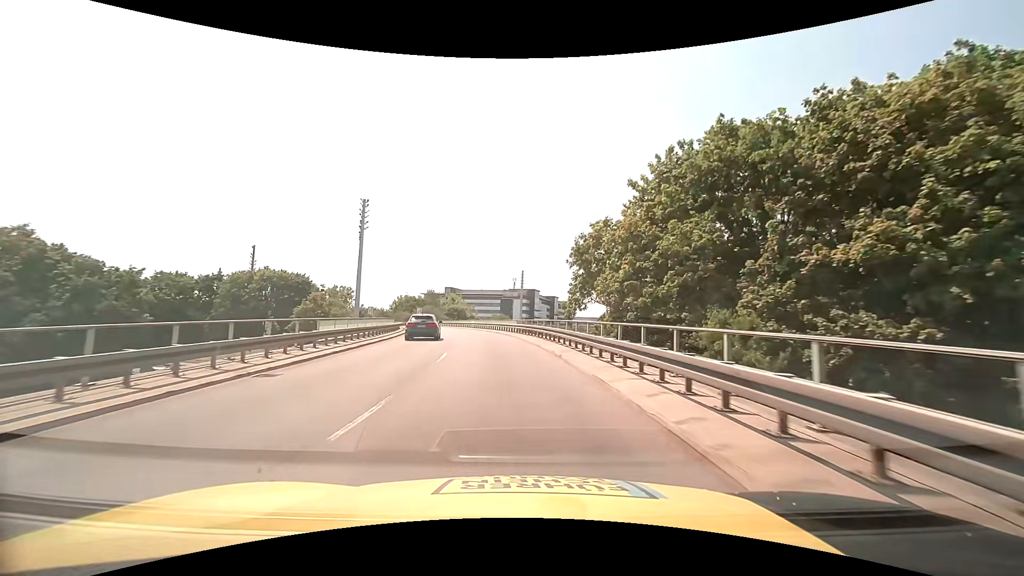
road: trunk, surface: asphalt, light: Day
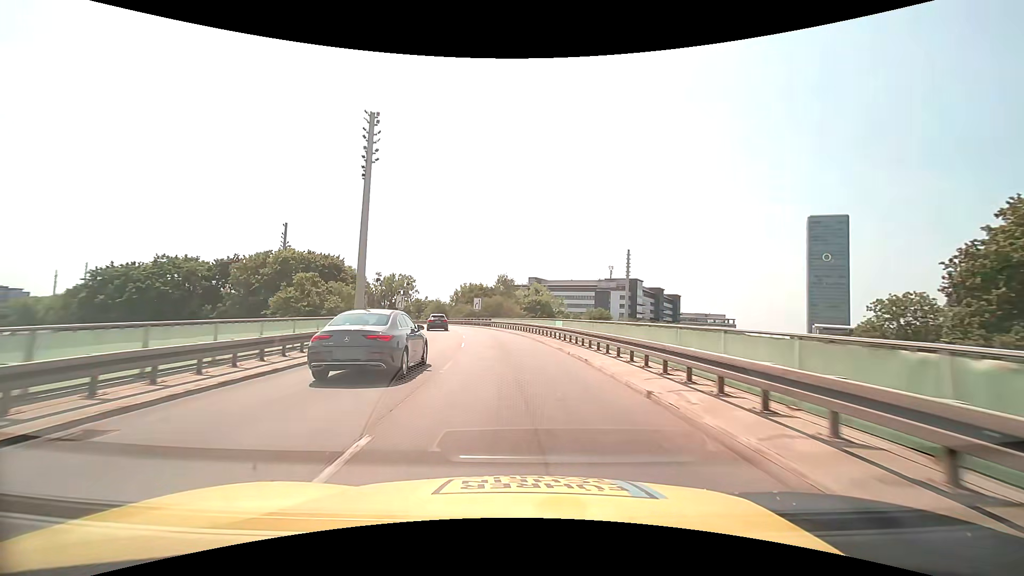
(-3.5, +39.7) m; -10°
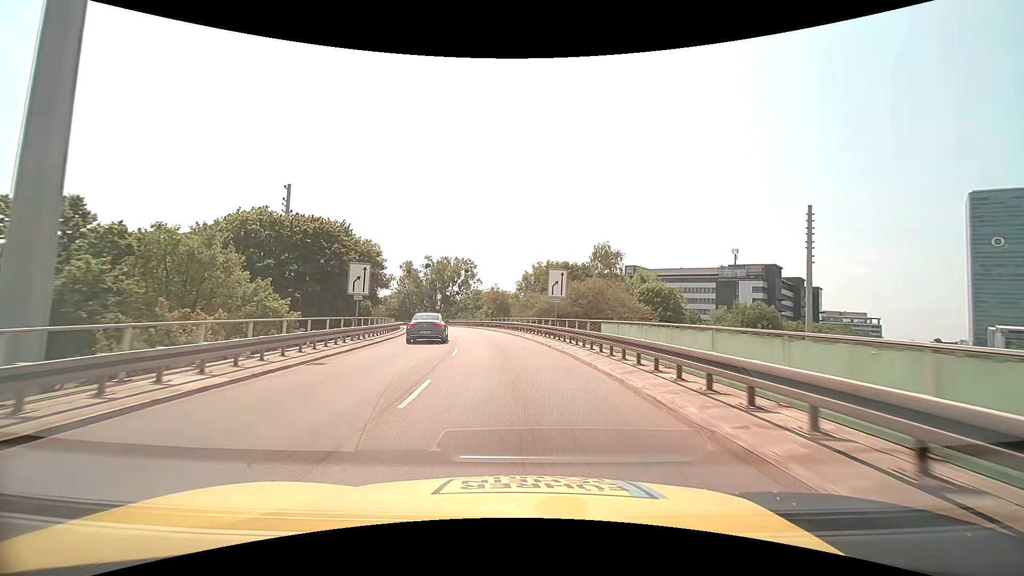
(-3.1, +40.8) m; -9°
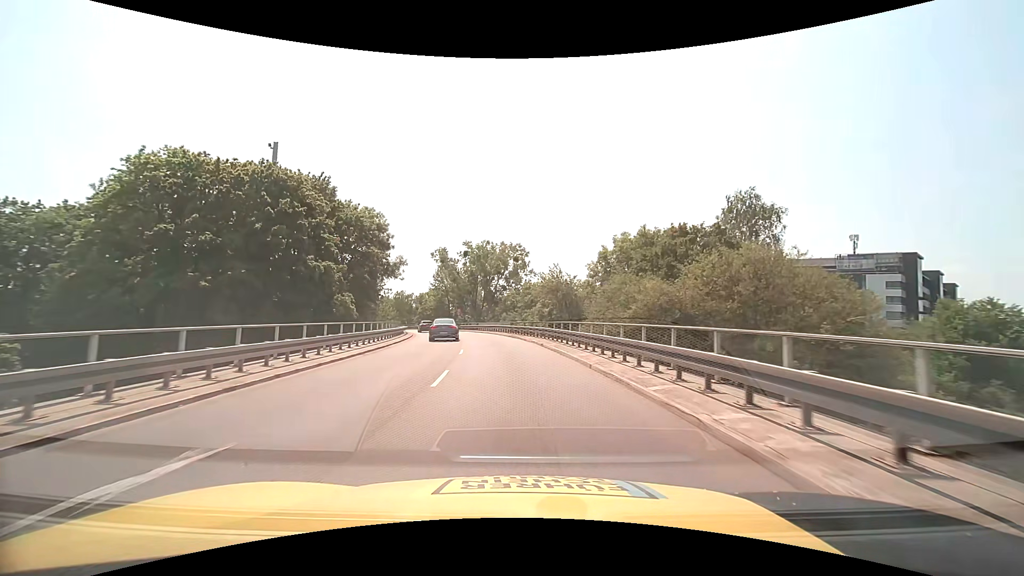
(-1.4, +24.8) m; -7°
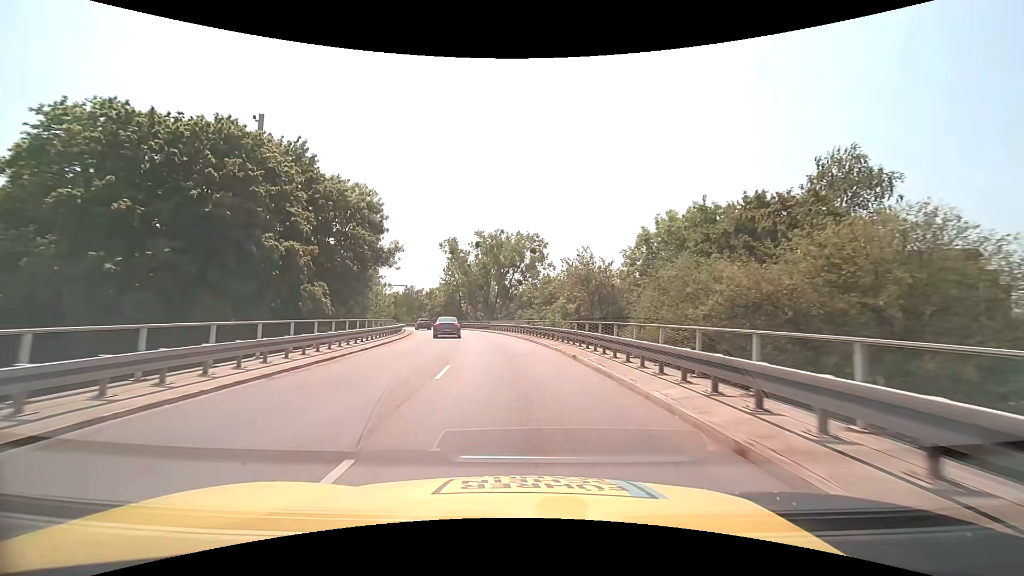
(-0.1, +8.3) m; -2°
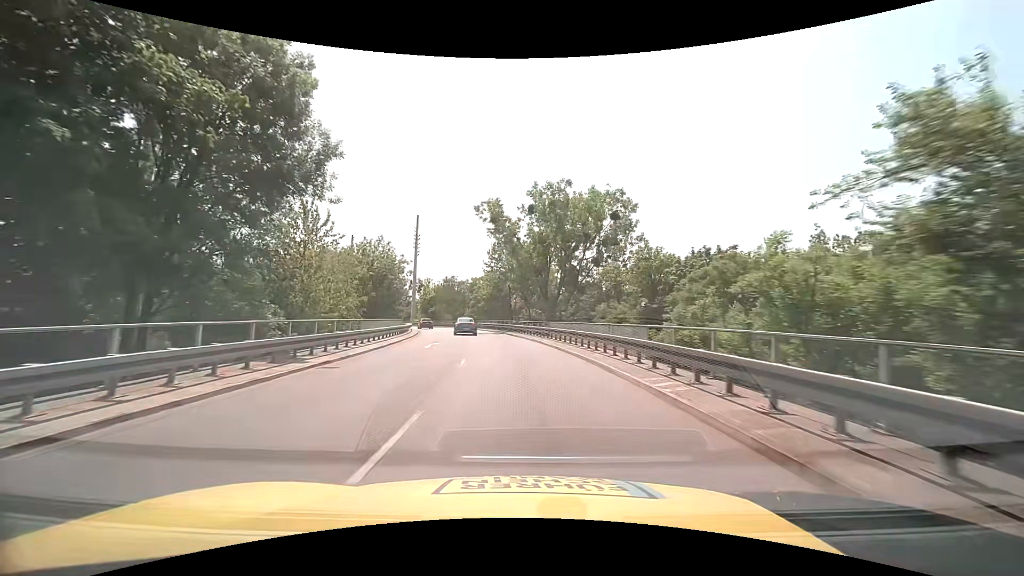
(-1.4, +24.9) m; -7°
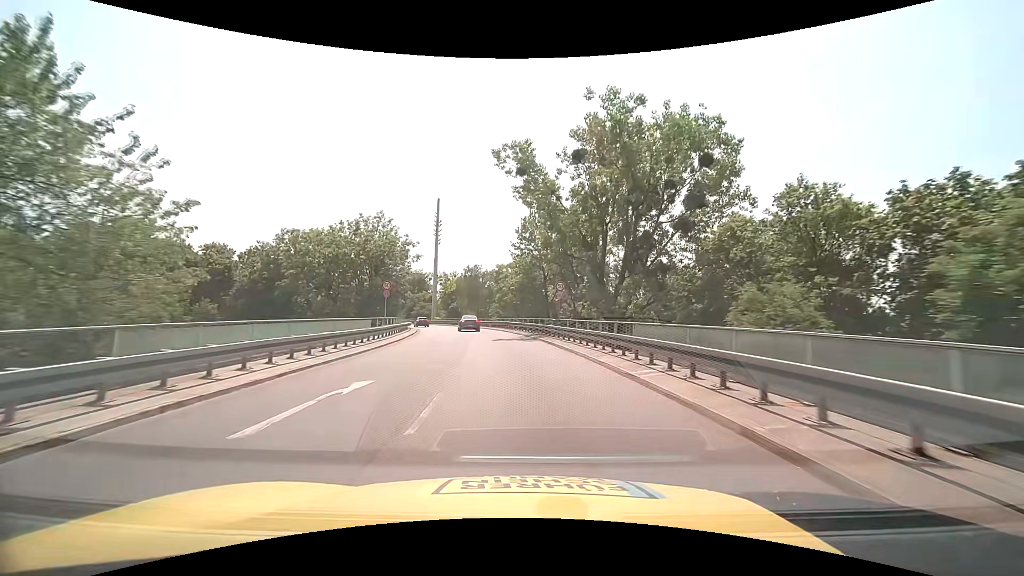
(-0.6, +16.7) m; -4°
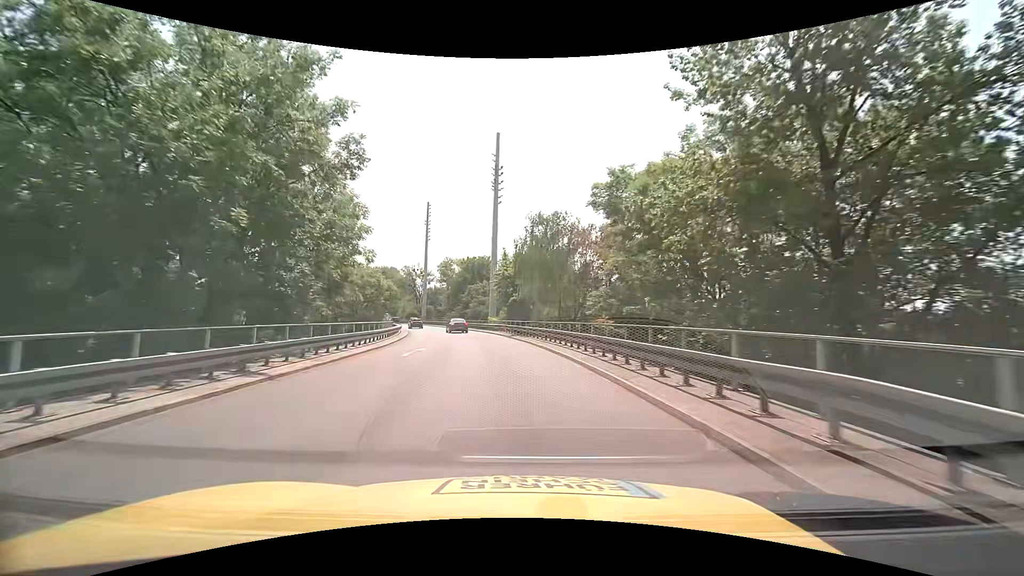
(-3.3, +41.6) m; -10°
(0, +10) (-1, +20) (-3, +30) (-4, +40) (-6, +50) (-9, +59) (-11, +69) (-14, +78) (-17, +88) (-21, +97) m
